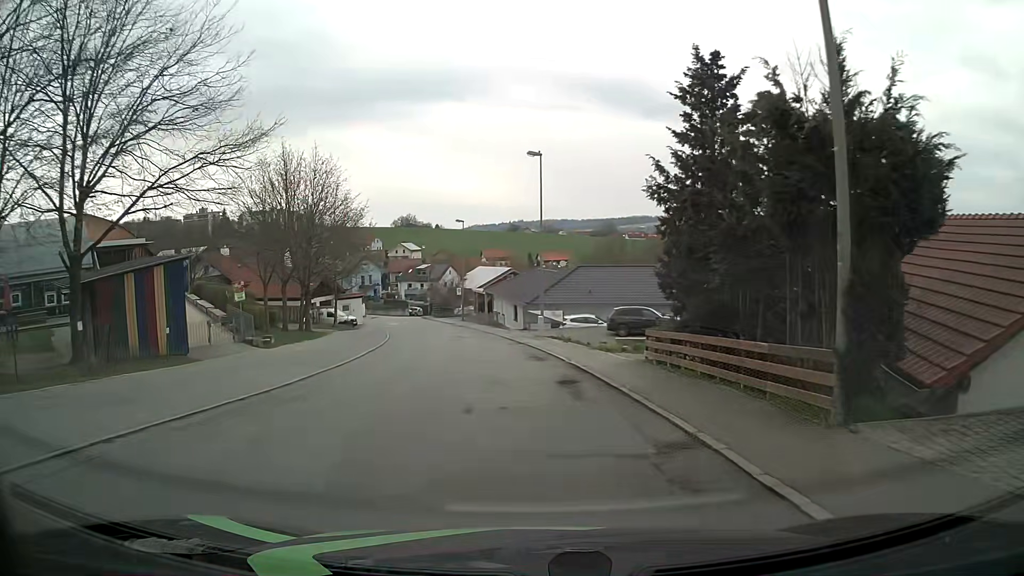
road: residential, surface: asphalt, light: Day
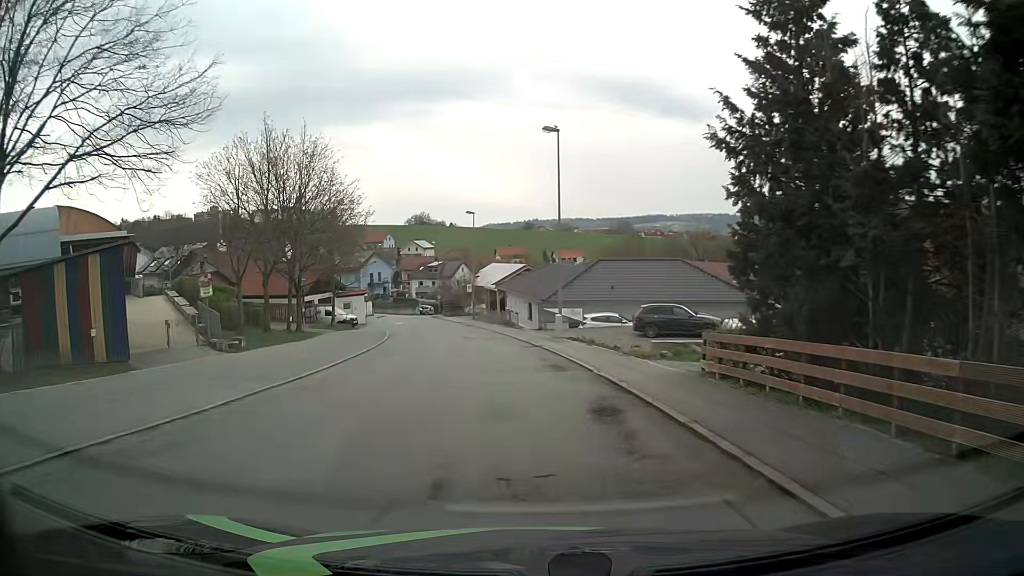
(0.0, +4.5) m; -1°
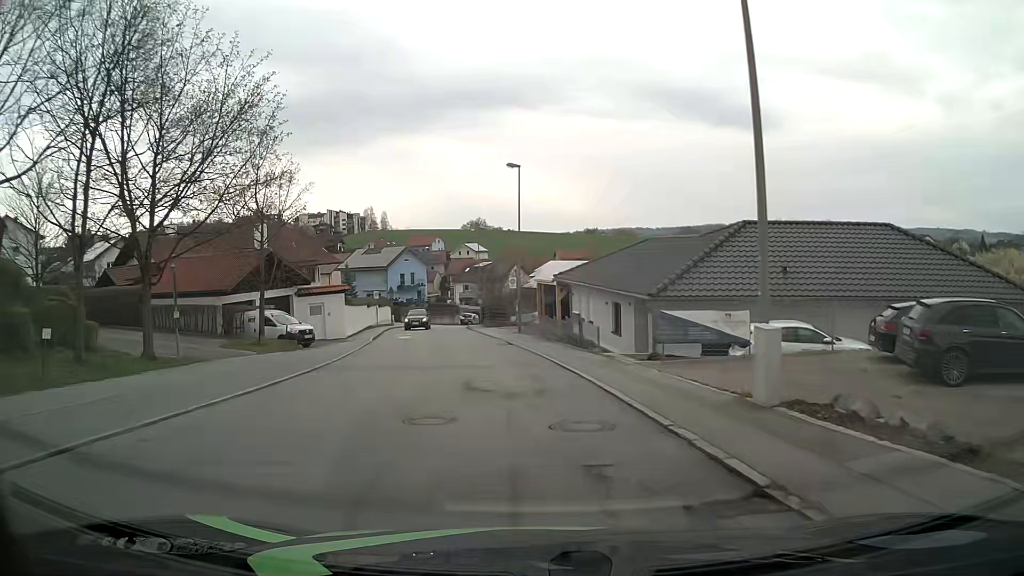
(-1.0, +22.2) m; -5°
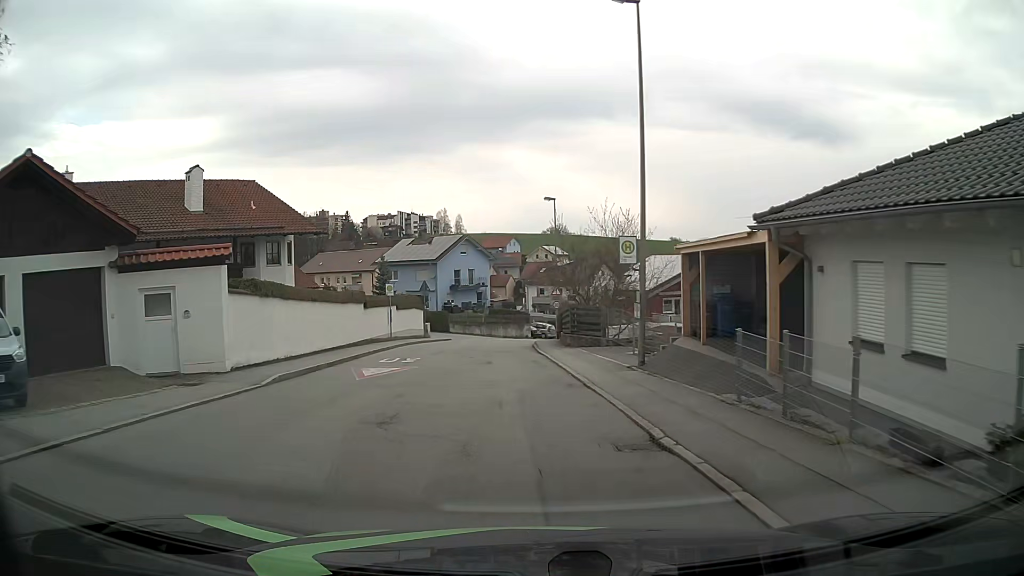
(-1.3, +22.4) m; -7°
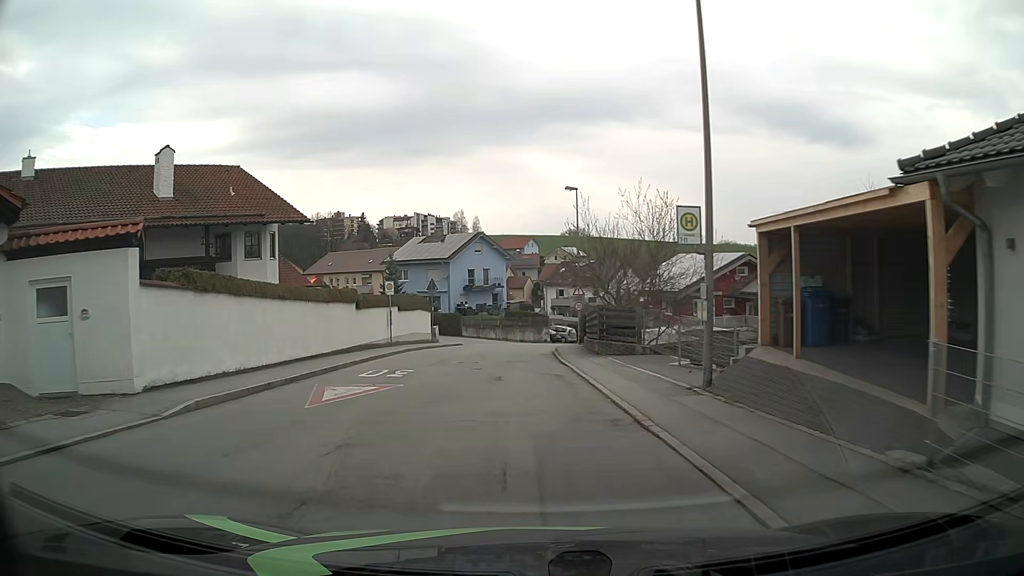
(-0.1, +4.8) m; -2°
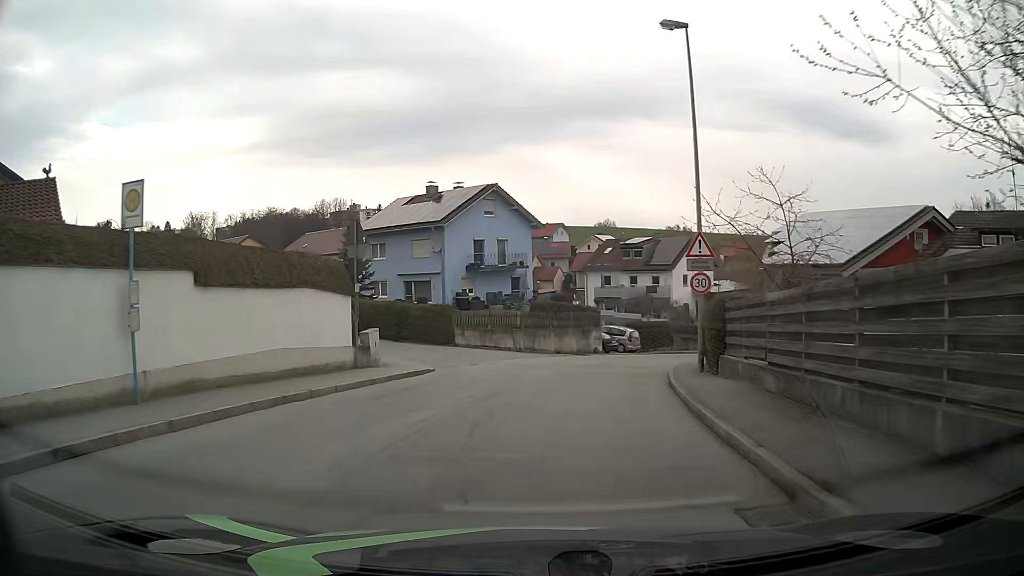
(-0.9, +24.5) m; -4°
